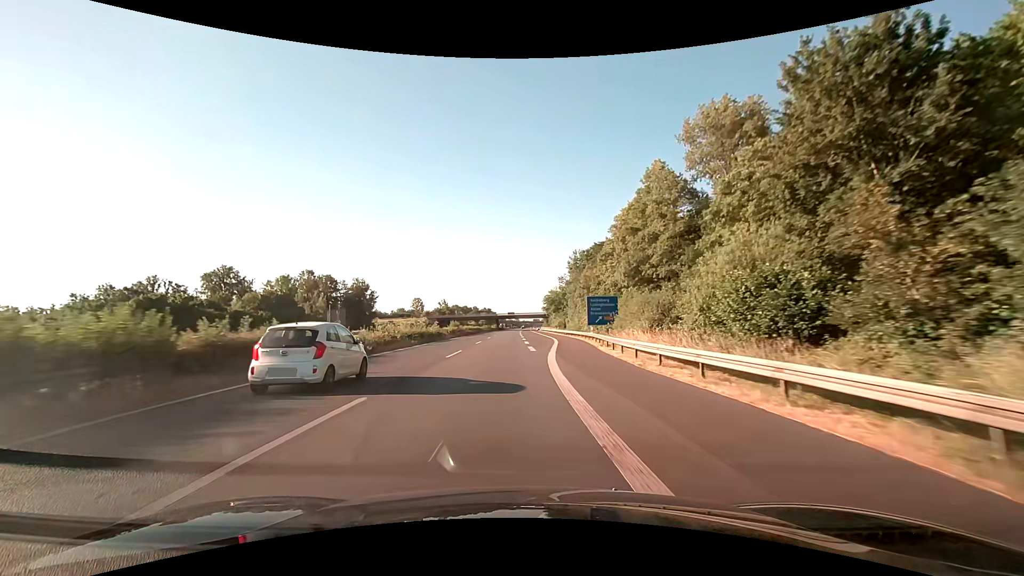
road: motorway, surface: asphalt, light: Day
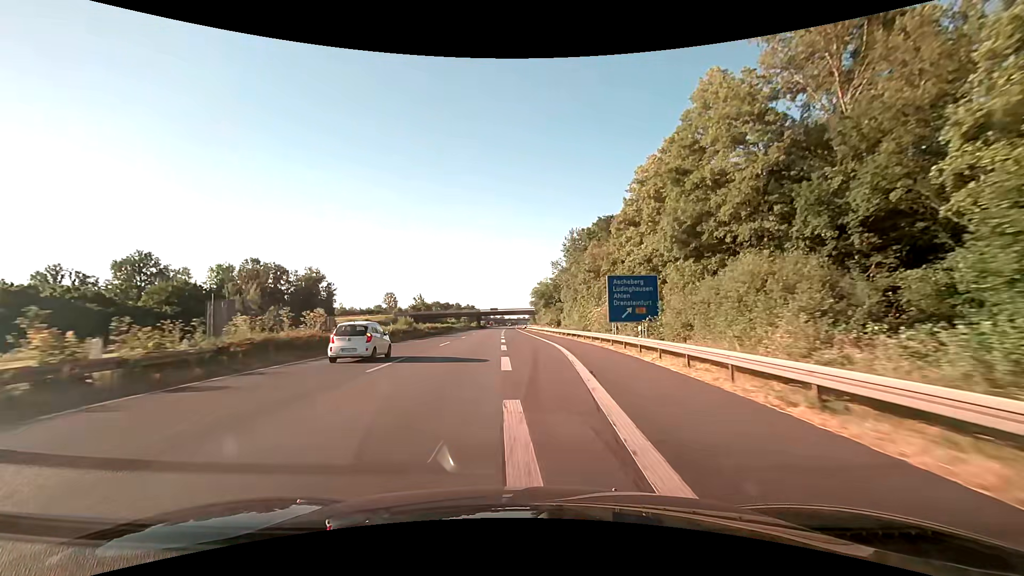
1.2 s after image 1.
(+0.3, +25.0) m; +2°
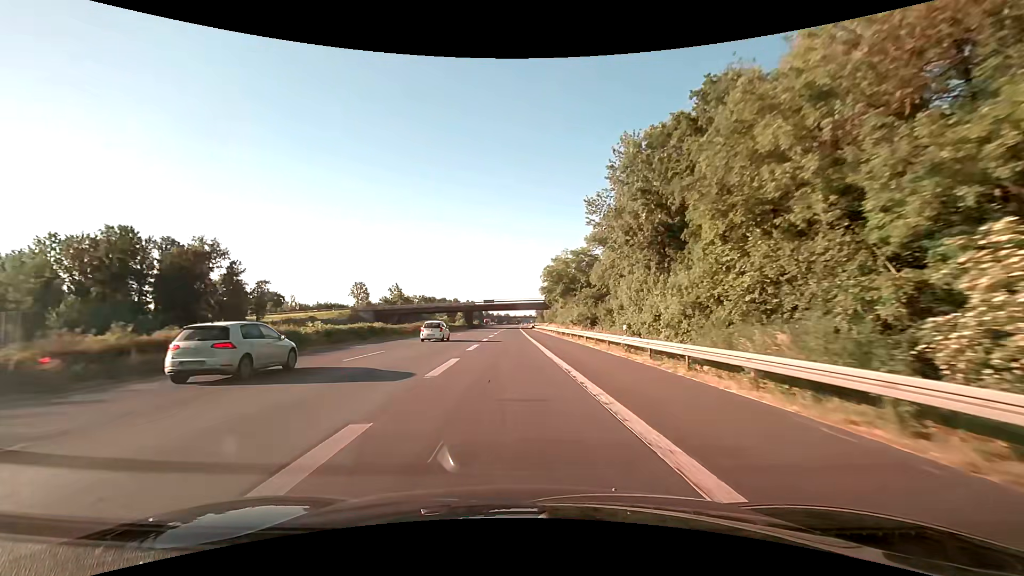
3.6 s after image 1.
(0.0, +49.7) m; -1°
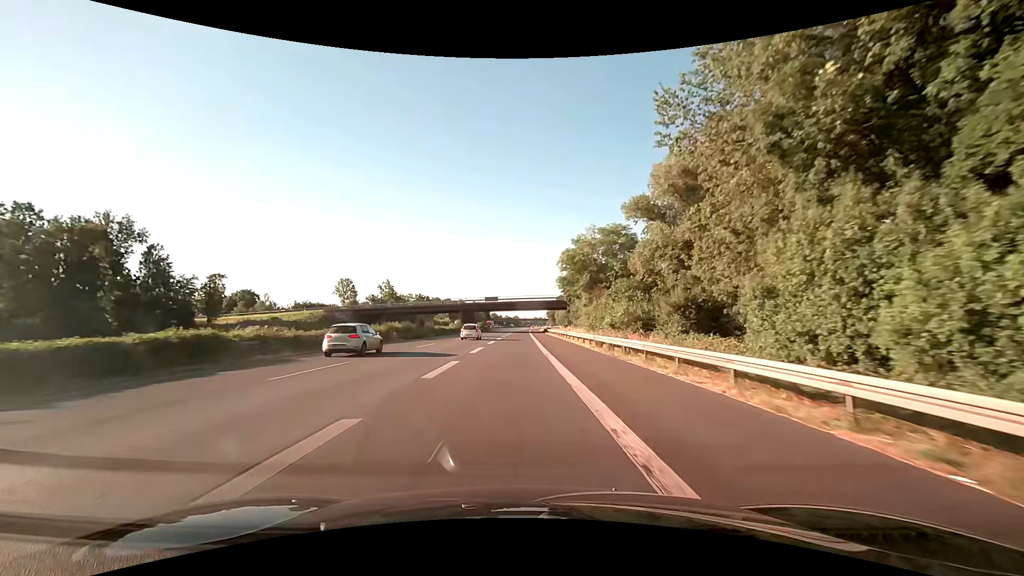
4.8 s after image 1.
(-0.2, +23.4) m; -1°
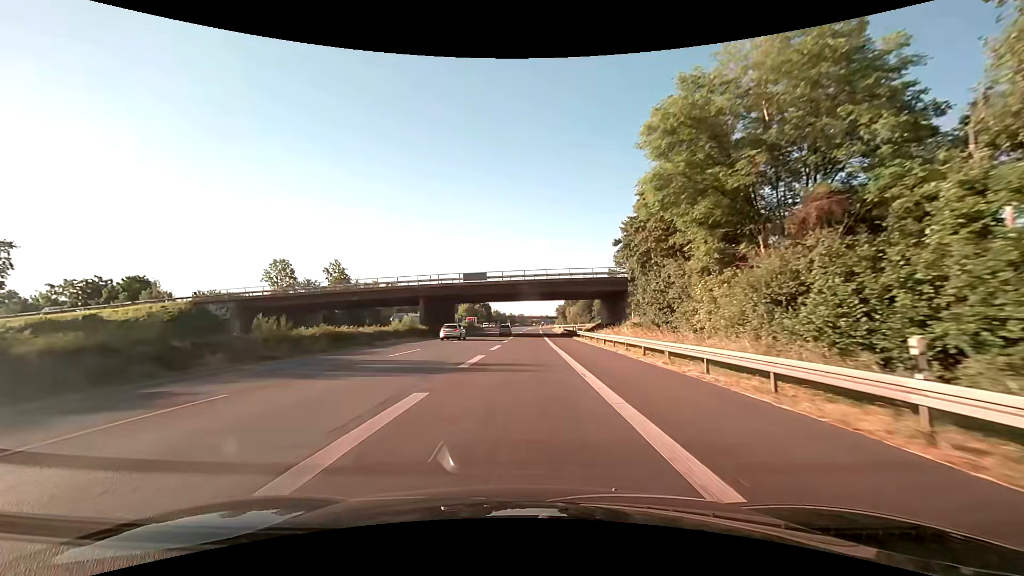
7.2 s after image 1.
(-0.4, +44.9) m; -1°
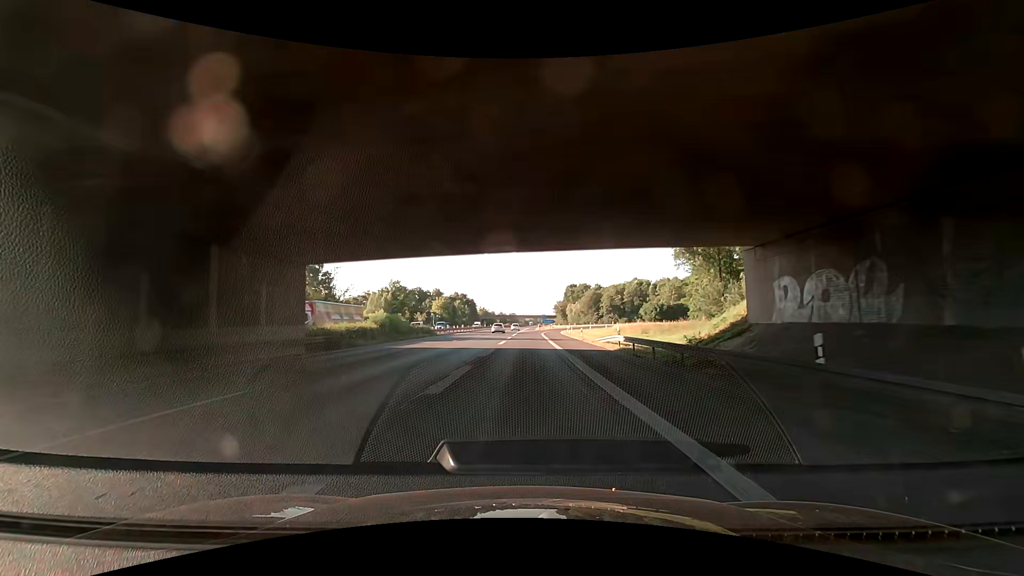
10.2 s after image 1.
(+0.5, +53.3) m; +1°
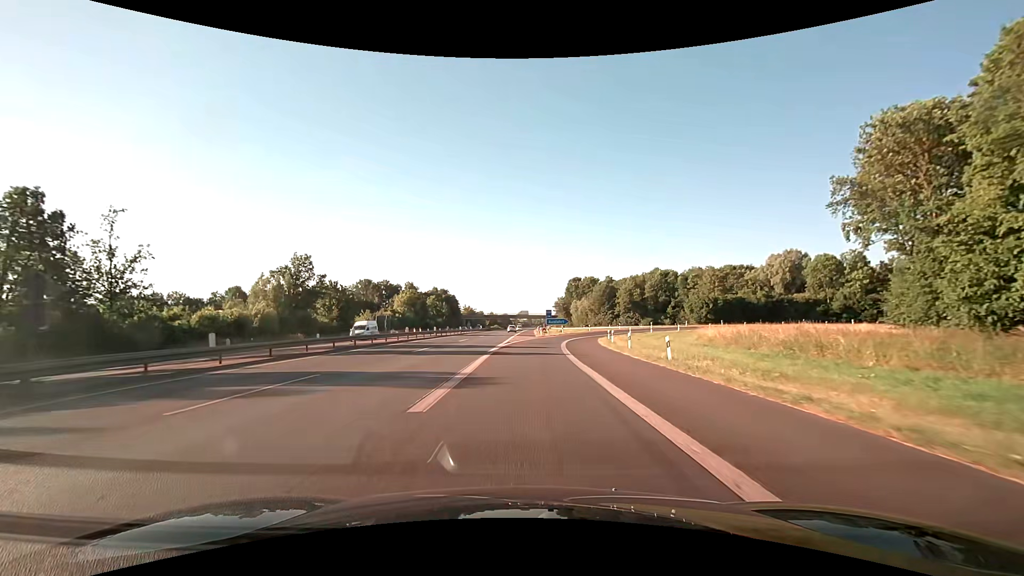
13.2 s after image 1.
(+0.8, +49.9) m; +1°
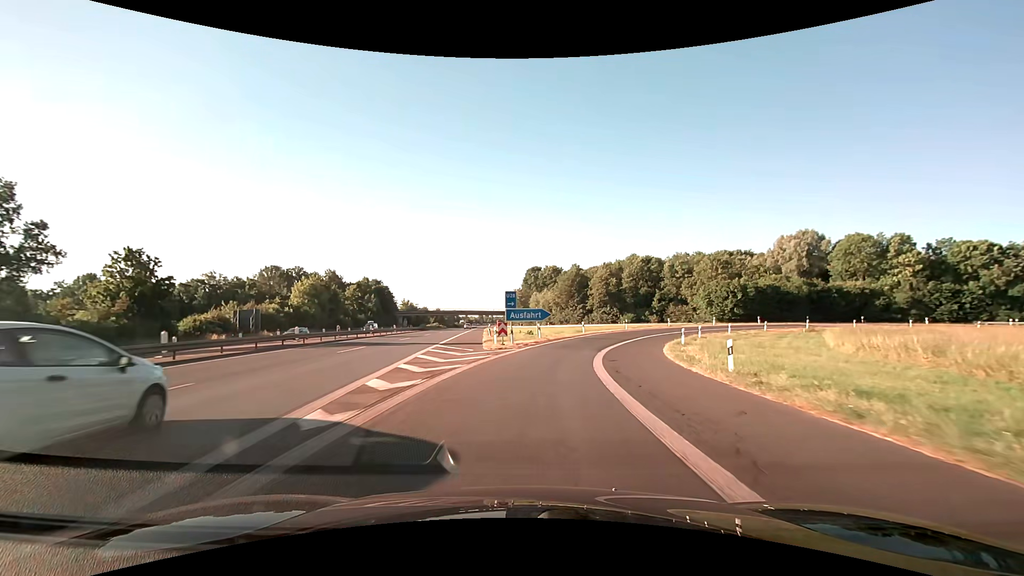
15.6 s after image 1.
(+0.9, +37.3) m; +5°
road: motorway_link
(0, +10) (+1, +20) (+3, +30) (+6, +39) (+11, +48) (+17, +56) (+24, +63) (+32, +69) (+41, +74) (+50, +77) m
